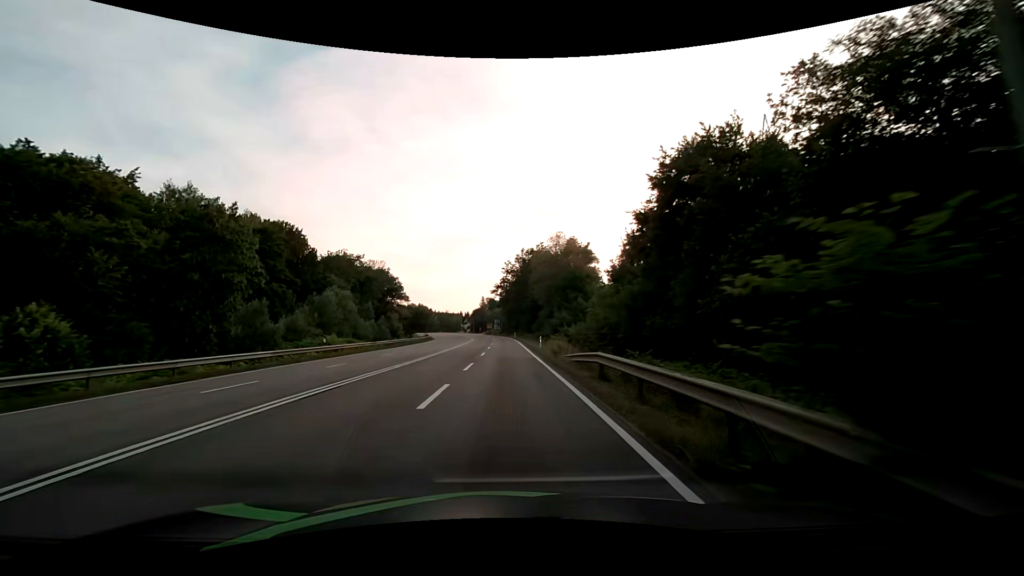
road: secondary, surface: asphalt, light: Day
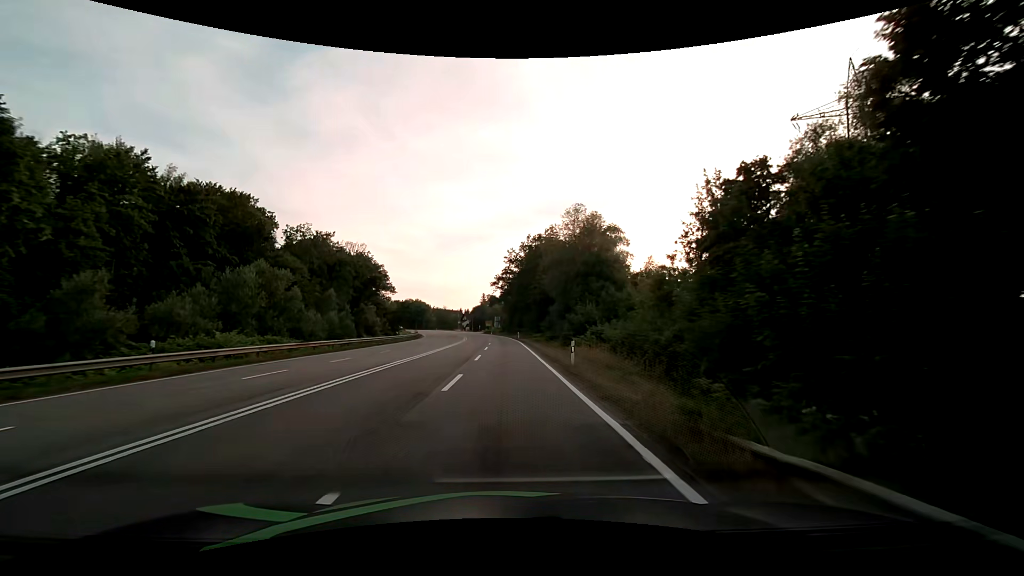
(-0.1, +17.6) m; -1°
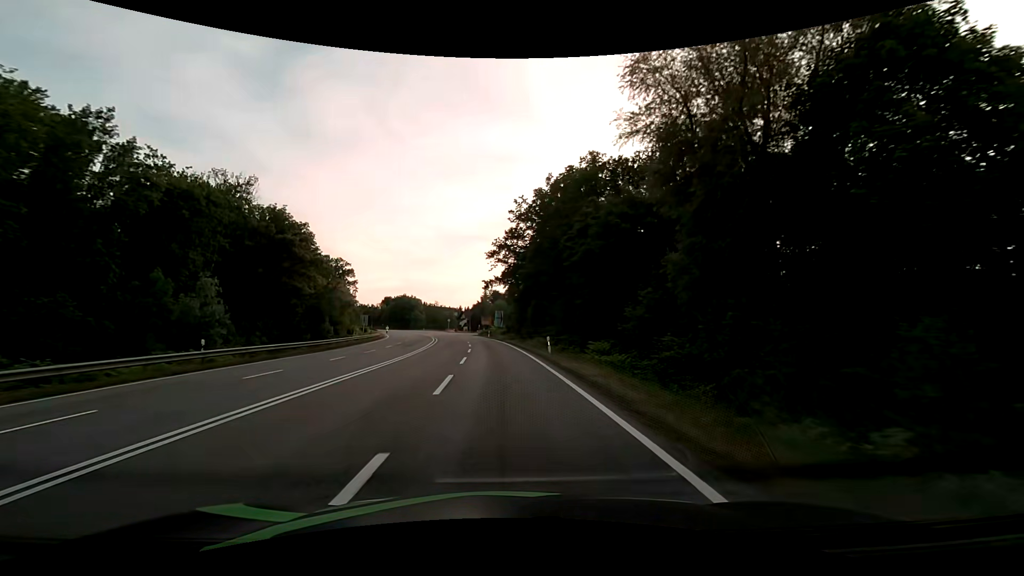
(+0.1, +43.2) m; 0°
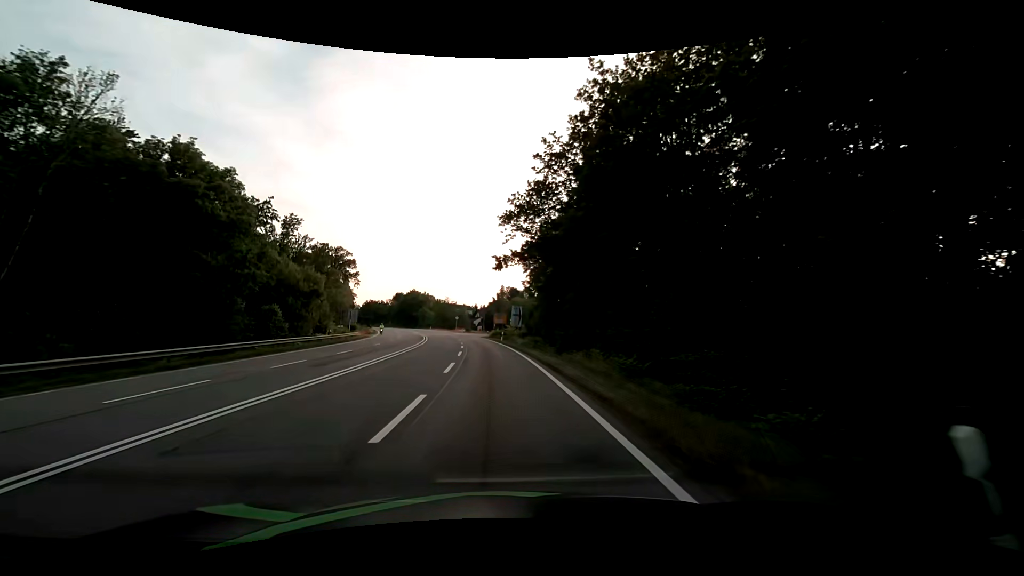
(-0.2, +21.9) m; -2°
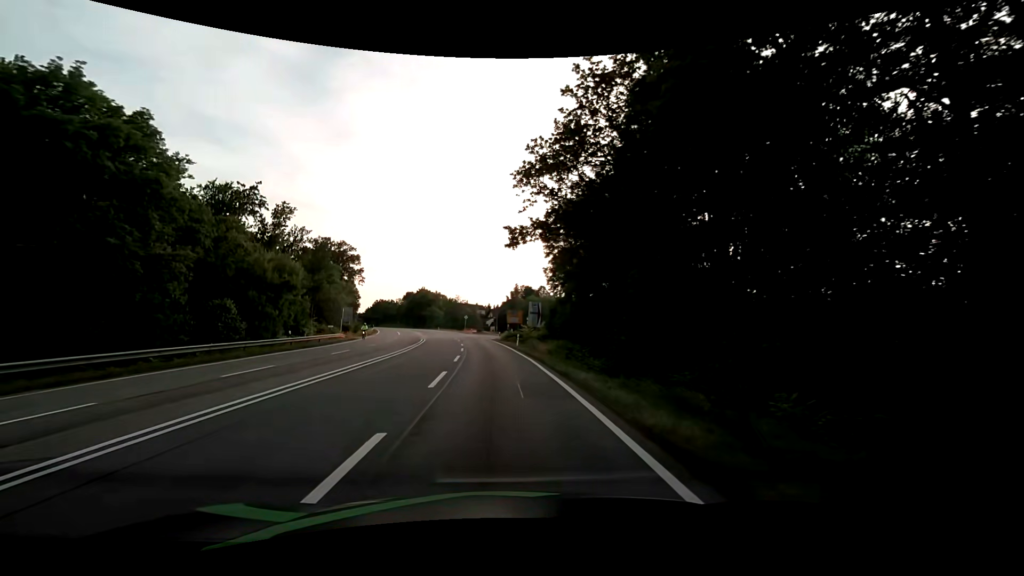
(-0.2, +12.6) m; -1°
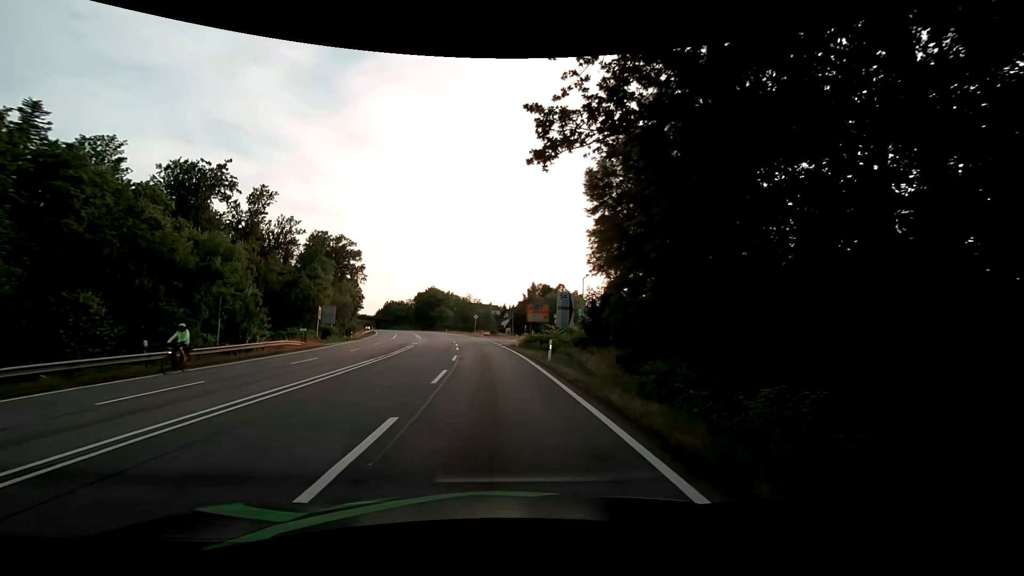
(-0.3, +16.7) m; -2°
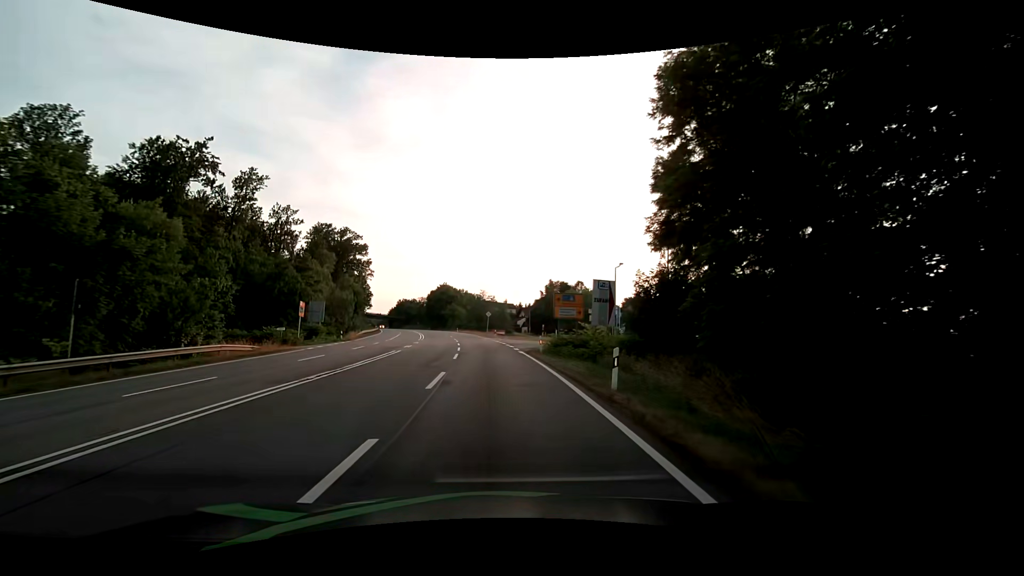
(-0.2, +10.7) m; -2°
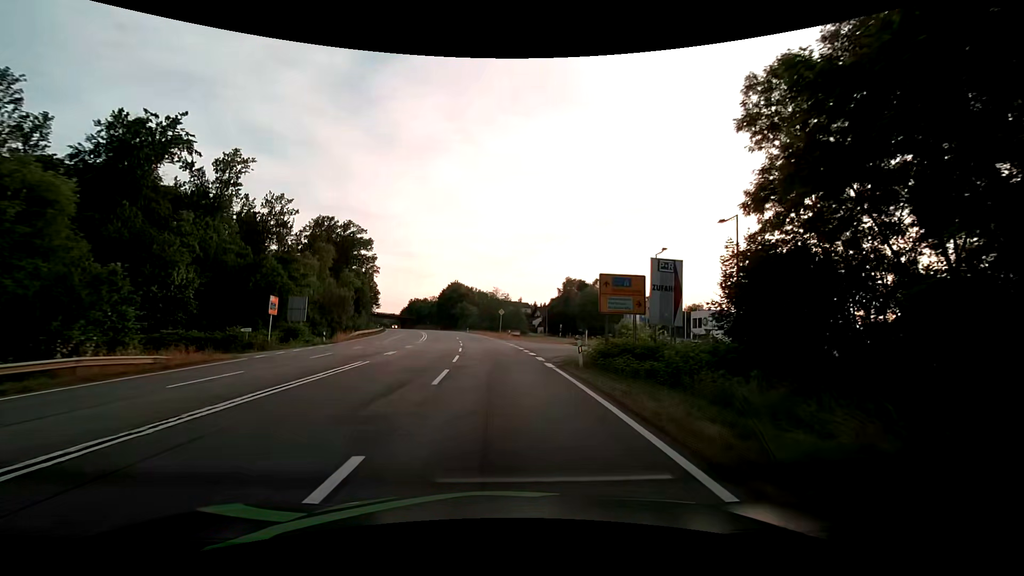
(-0.1, +10.0) m; -1°
(0, +10) (0, +20) (+2, +30) (+10, +35) (+20, +38) (+28, +43) (+28, +53) (+27, +63) (+26, +73) (+24, +83) m
